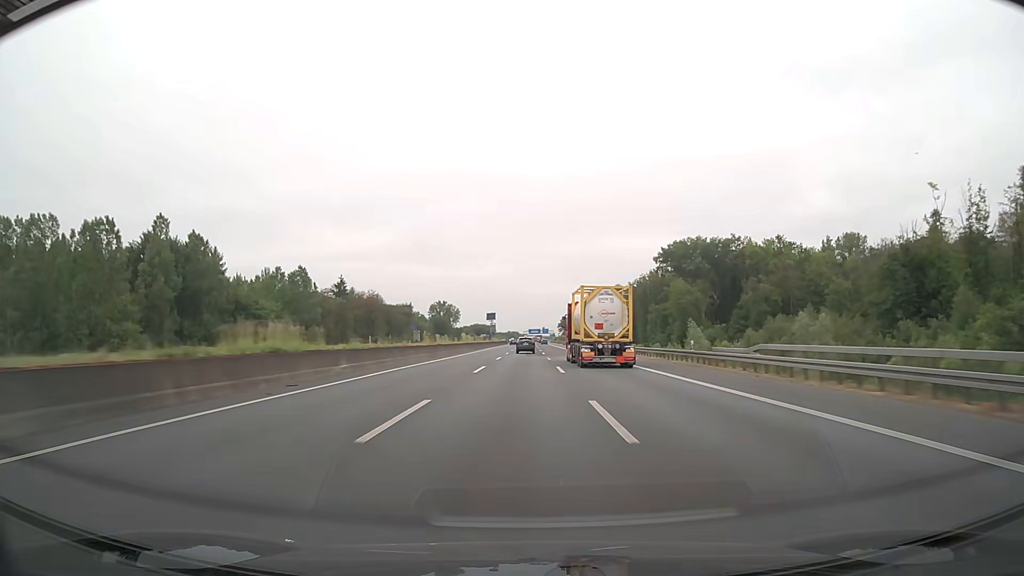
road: motorway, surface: asphalt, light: Day
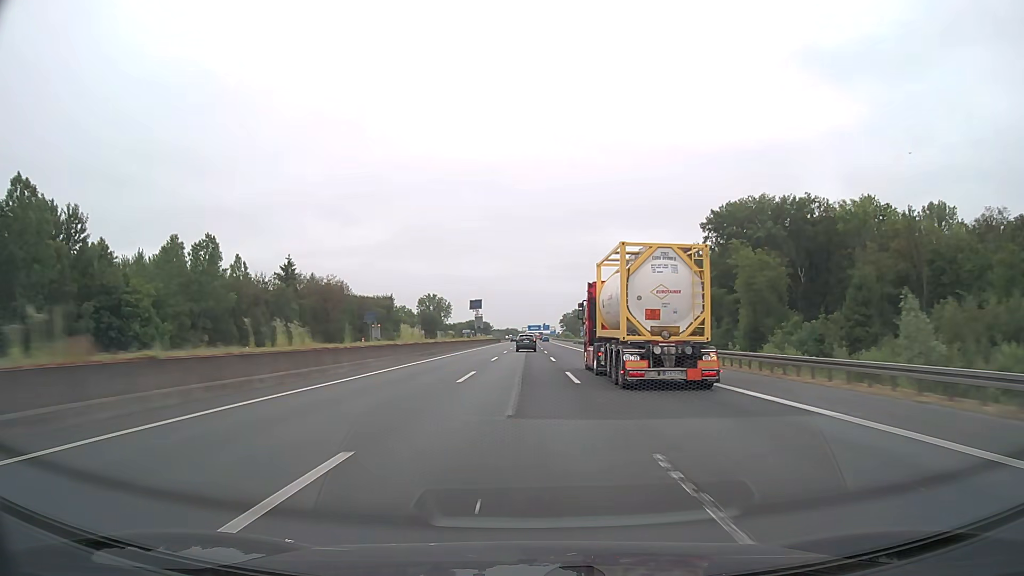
(0.0, +43.4) m; 0°
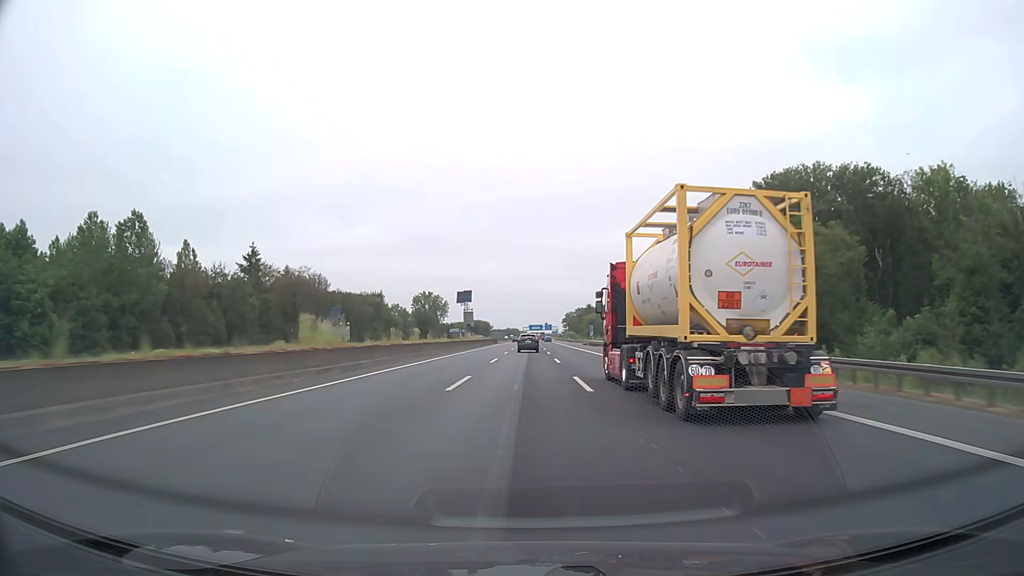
(0.0, +21.6) m; 0°
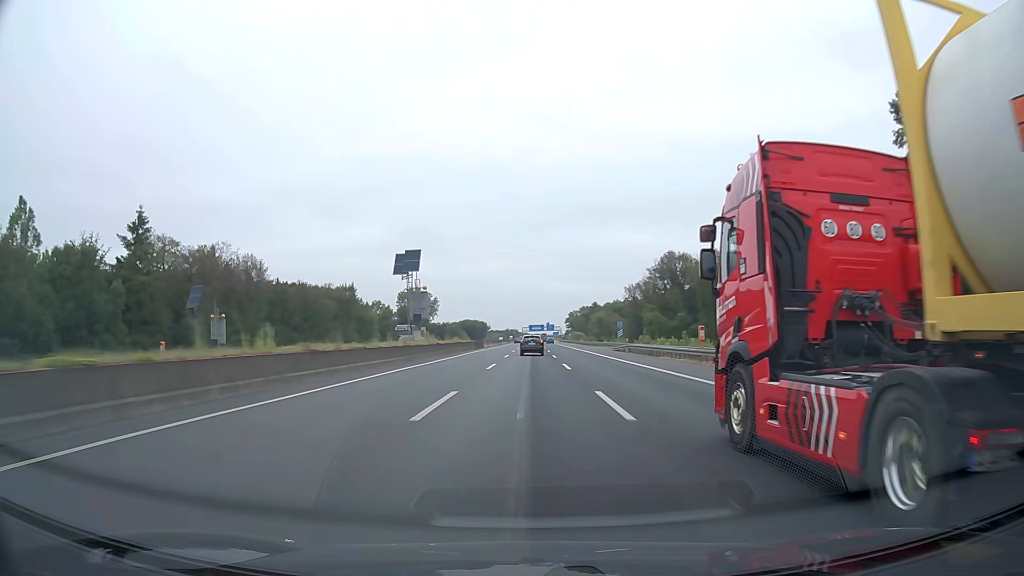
(-0.1, +42.3) m; 0°
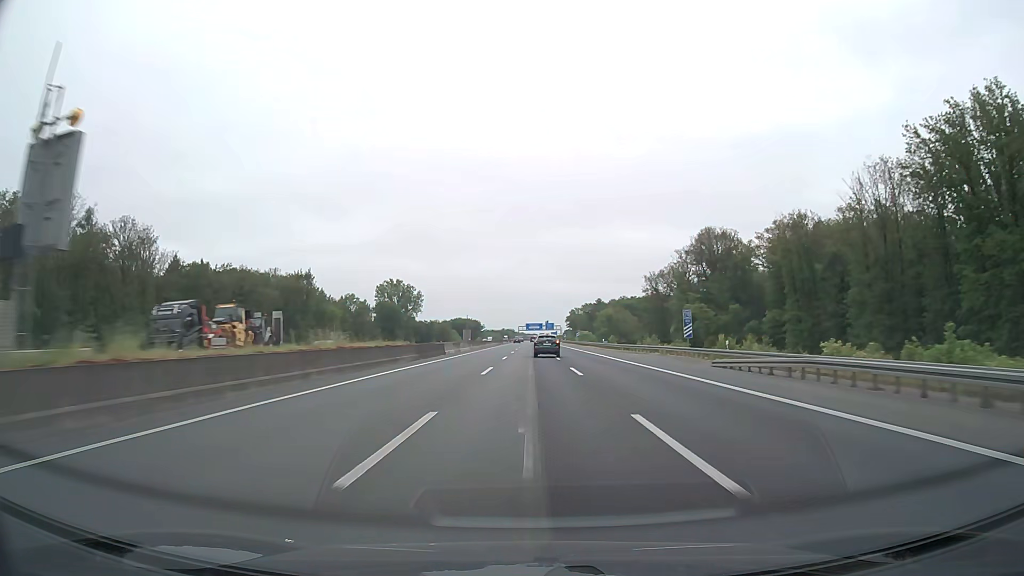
(0.0, +41.3) m; 0°
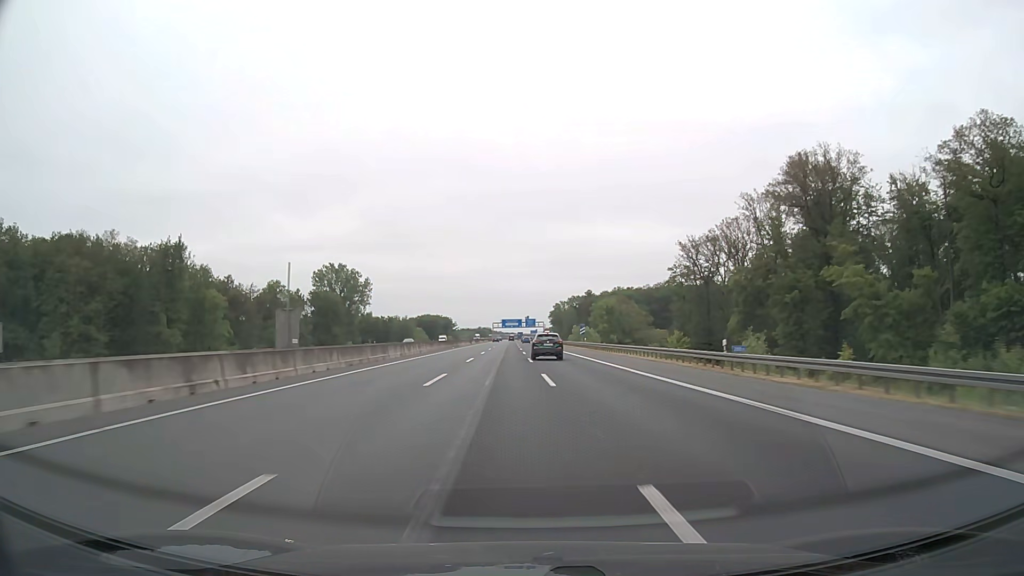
(+0.8, +60.3) m; +2°
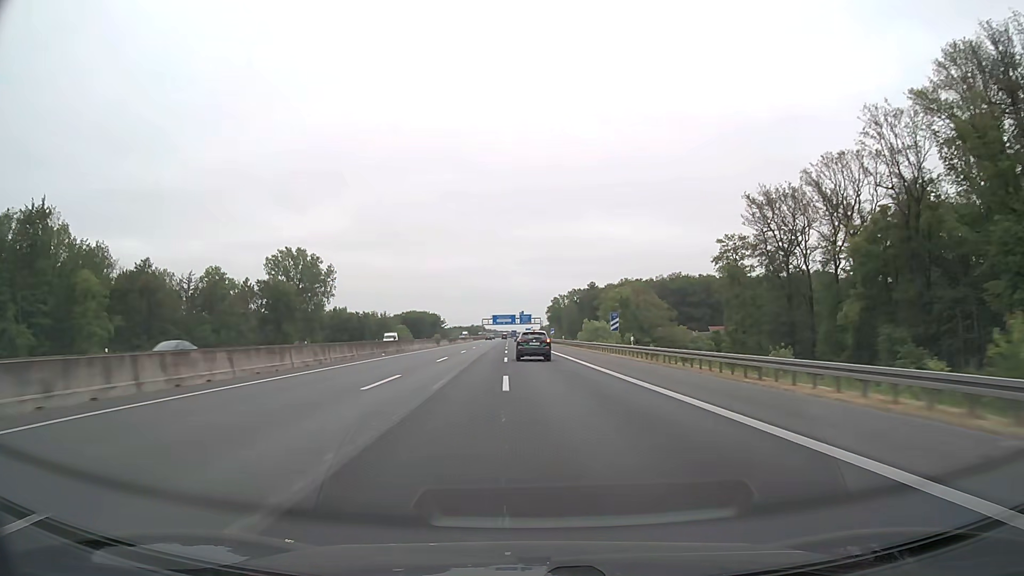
(+0.2, +38.4) m; 0°
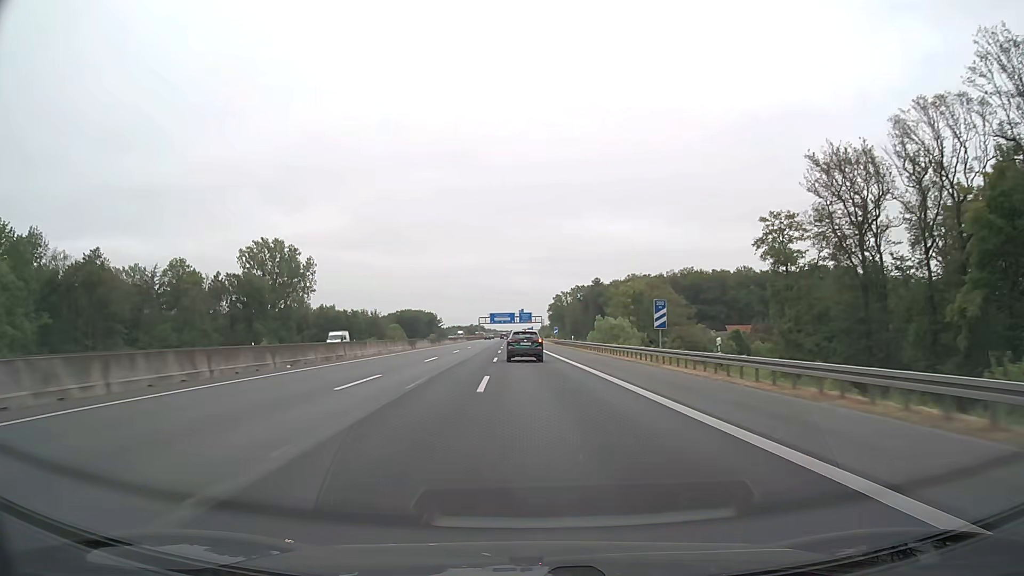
(0.0, +18.6) m; 0°
(0, +10) (0, +20) (0, +30) (0, +40) (-1, +50) (-1, +60) (-1, +70) (-1, +80) (-1, +90) (-1, +100) m
